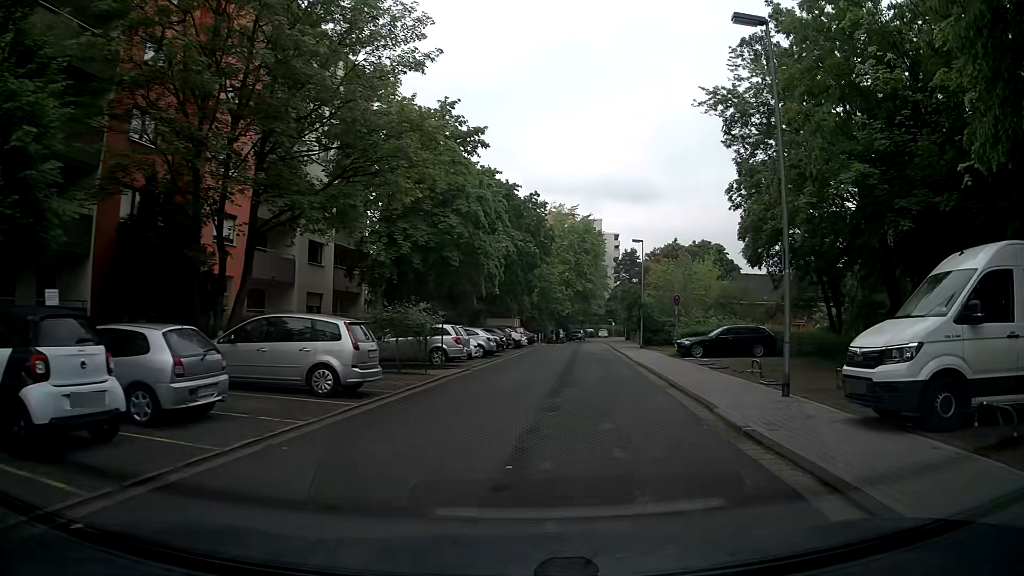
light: Day
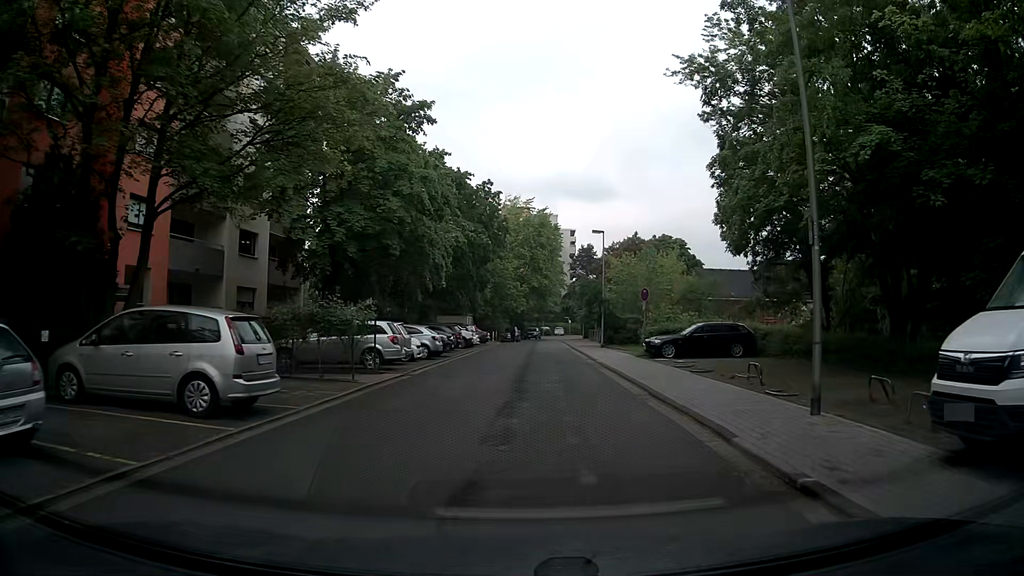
(+0.3, +3.6) m; +5°
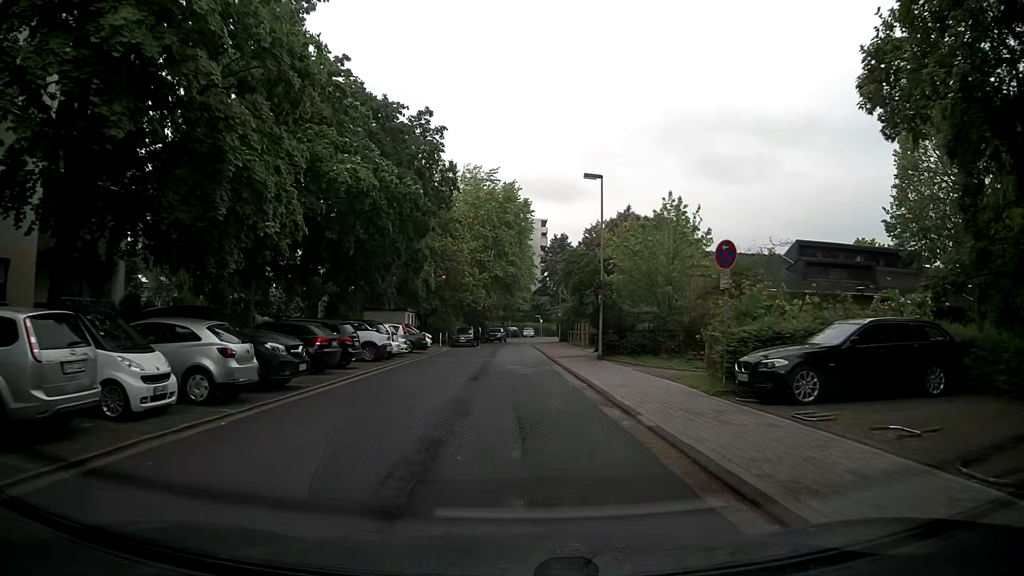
(+1.1, +17.1) m; +4°
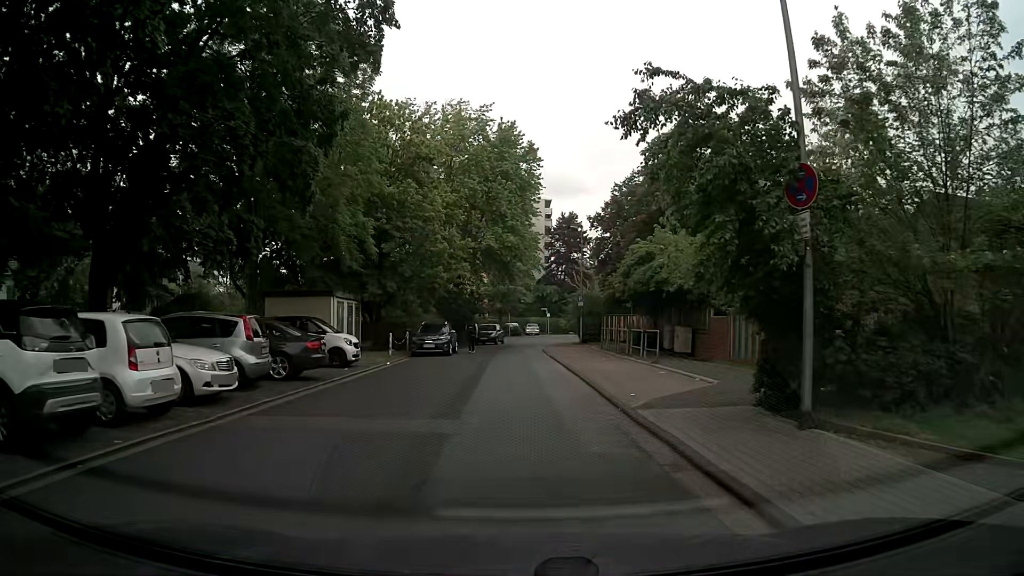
(-0.2, +19.7) m; +1°
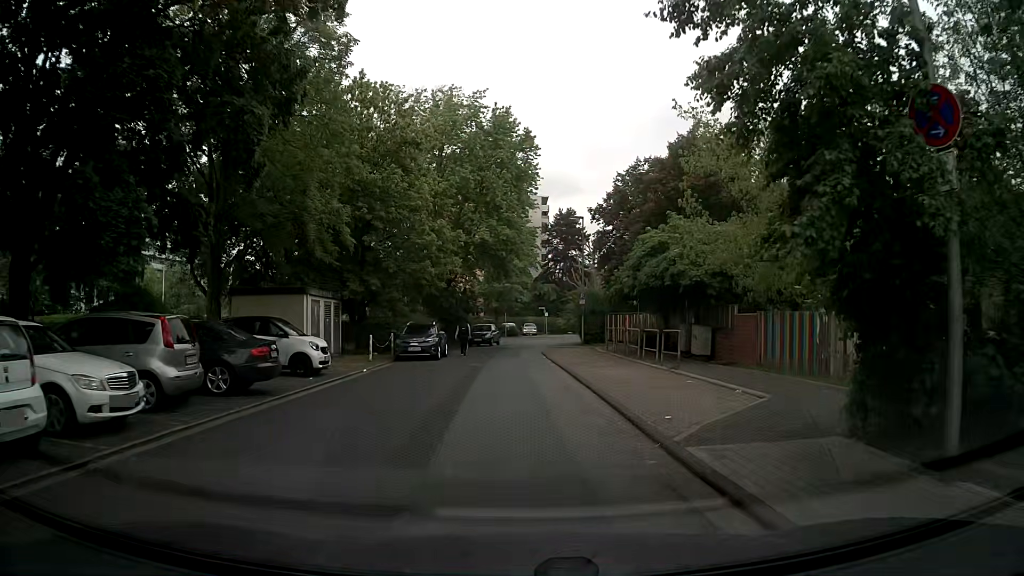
(0.0, +3.1) m; -1°
